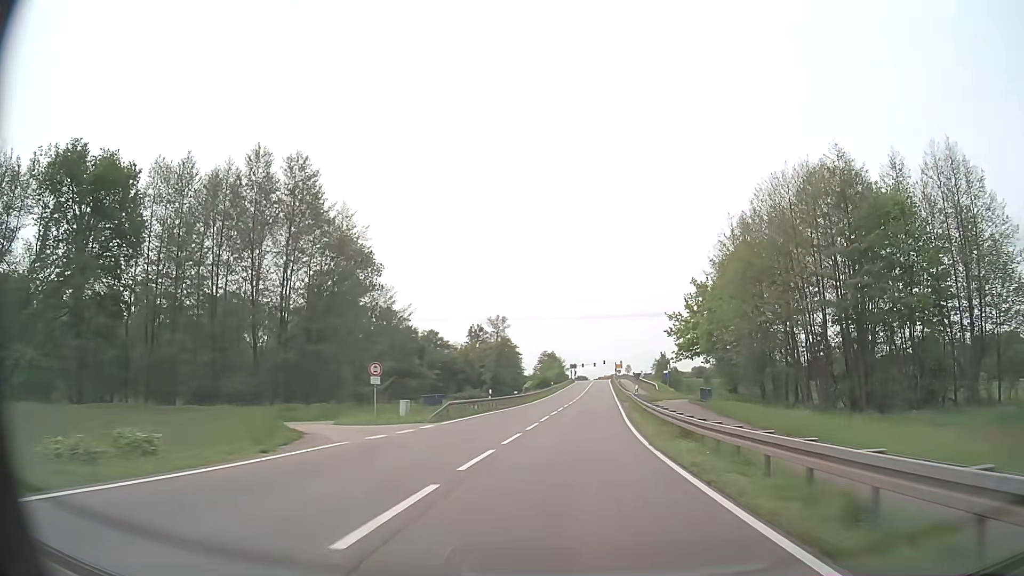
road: secondary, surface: asphalt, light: Day
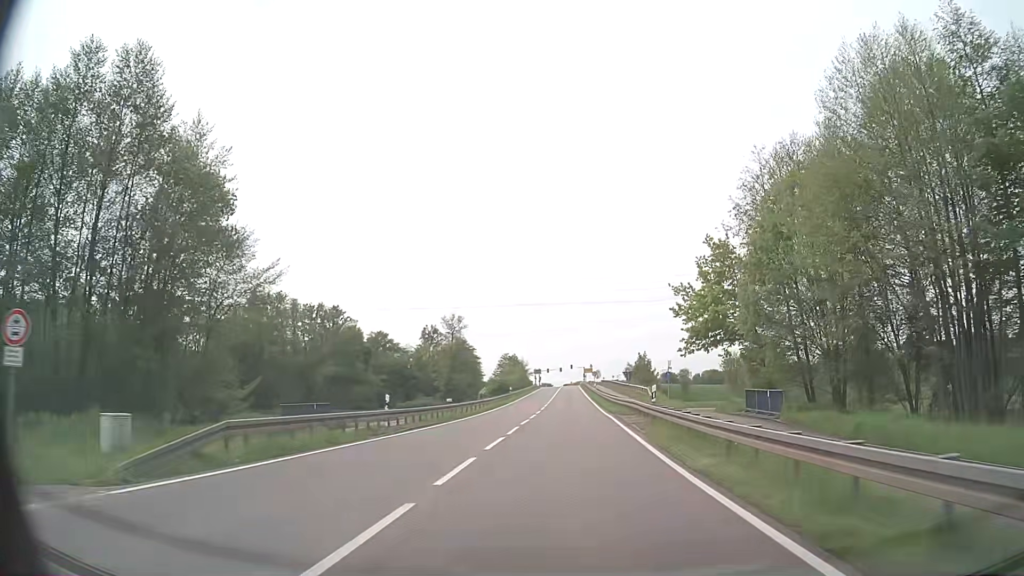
(+0.6, +19.7) m; +3°
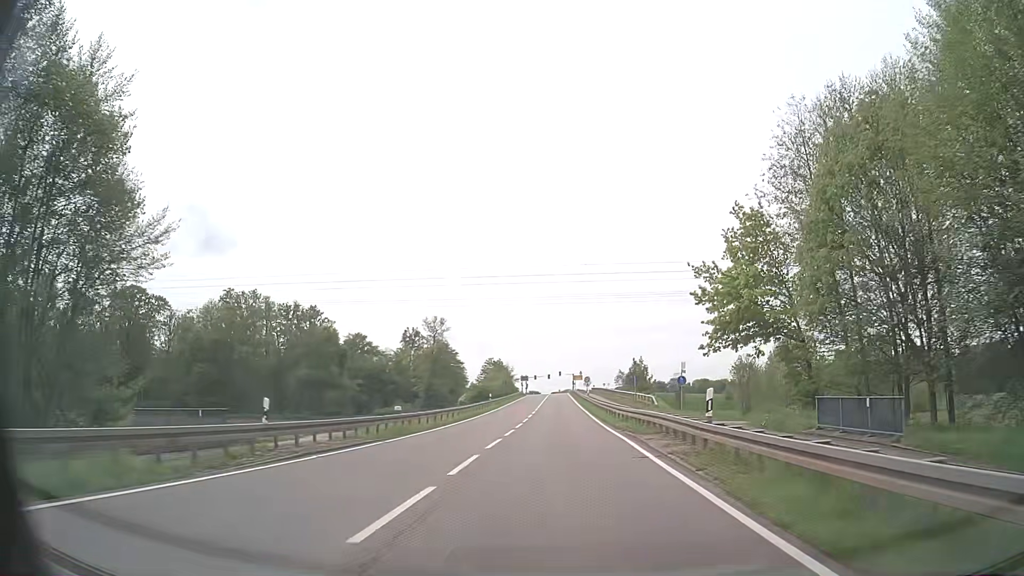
(+0.1, +9.8) m; +1°
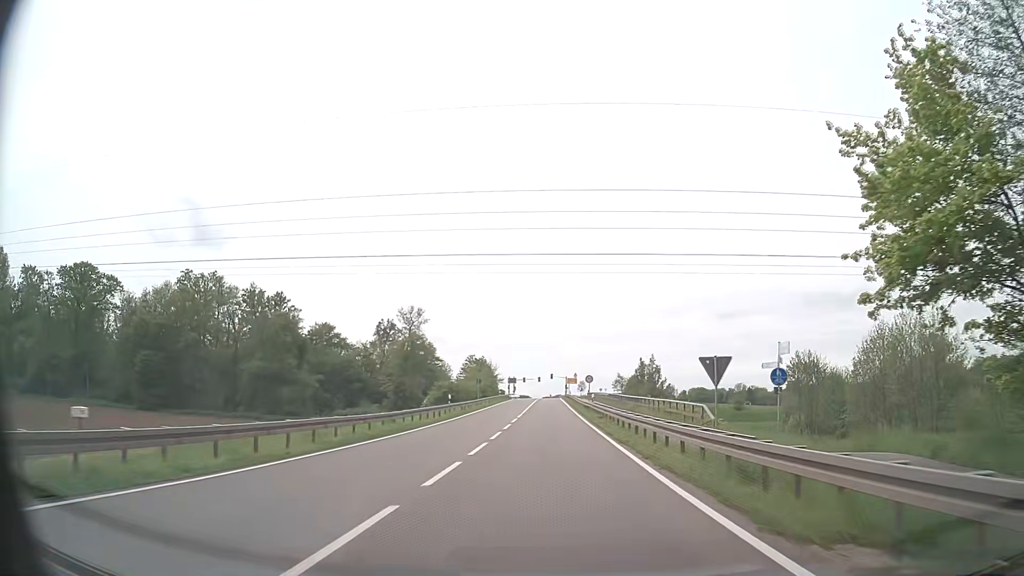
(+0.1, +19.6) m; +1°
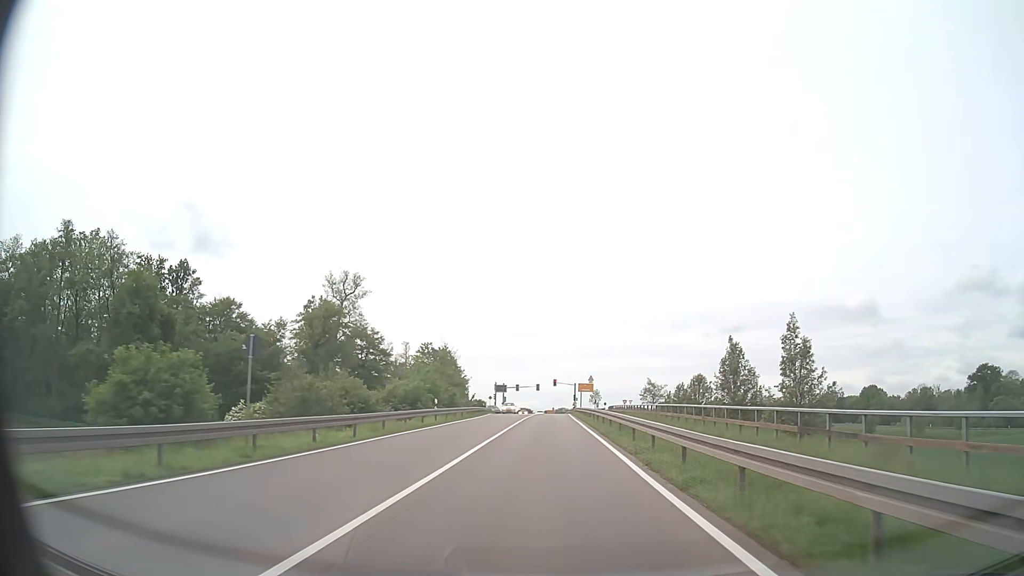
(0.0, +48.8) m; 0°
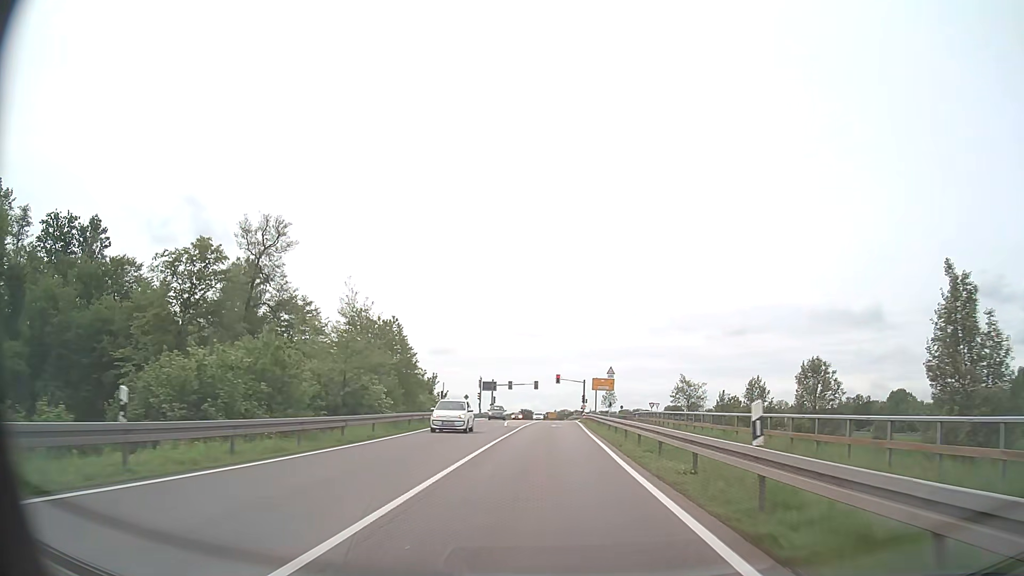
(-0.1, +29.2) m; 0°
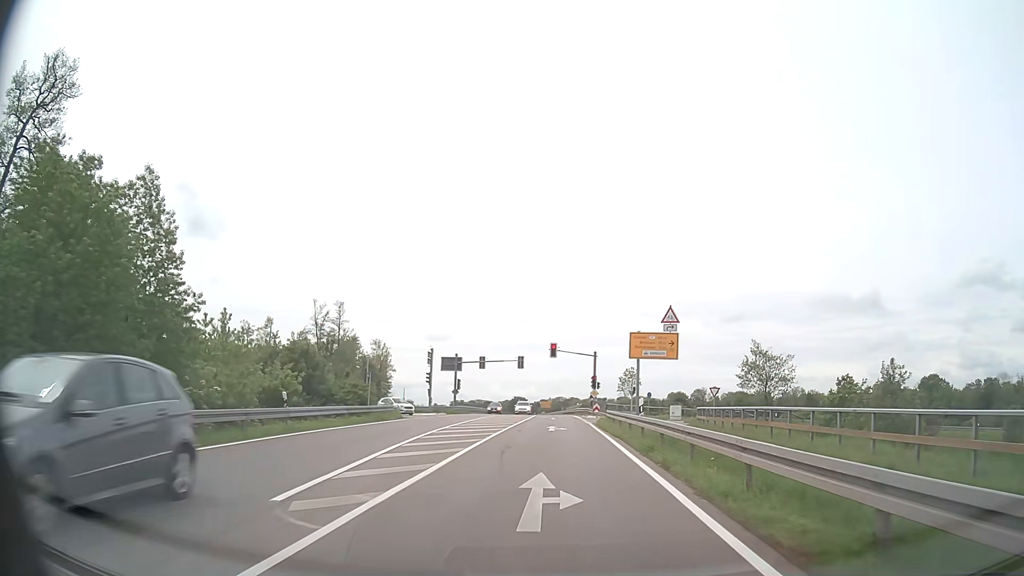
(+0.2, +34.7) m; 0°
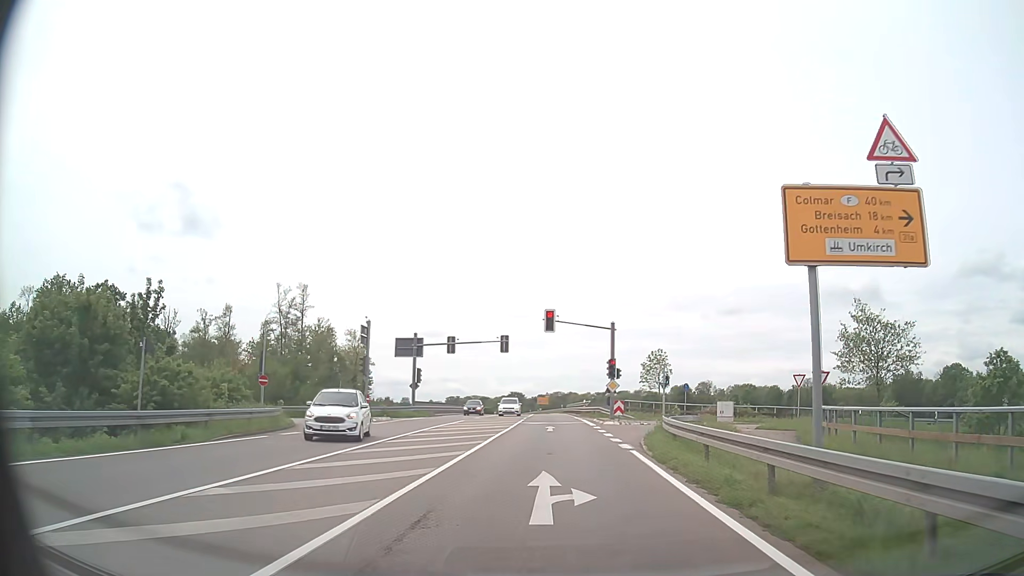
(+0.1, +20.1) m; 0°
(0, +10) (0, +20) (0, +30) (0, +40) (0, +50) (0, +60) (0, +70) (-1, +80) (-1, +90) (-2, +100) m
